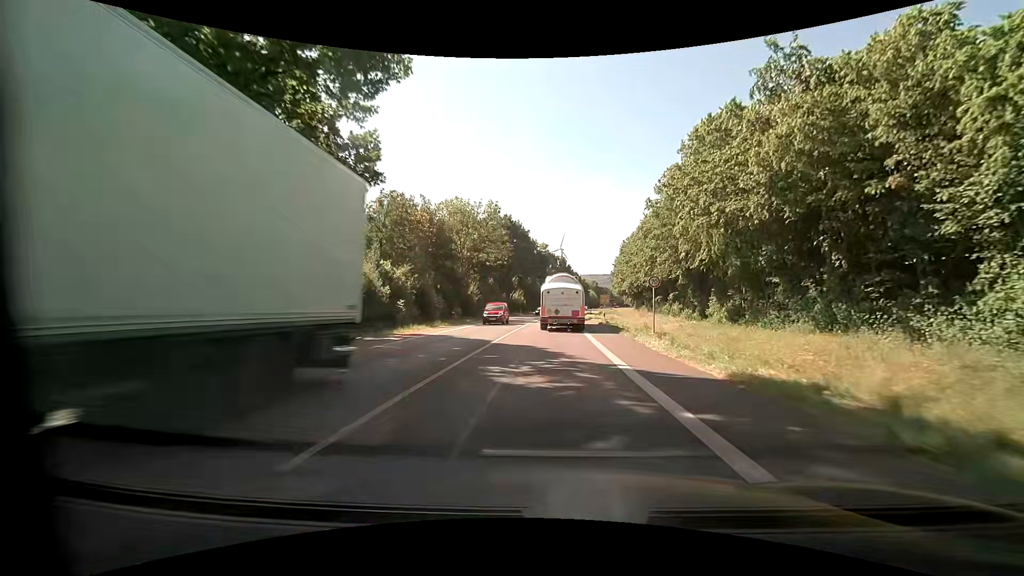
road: primary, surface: asphalt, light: Day
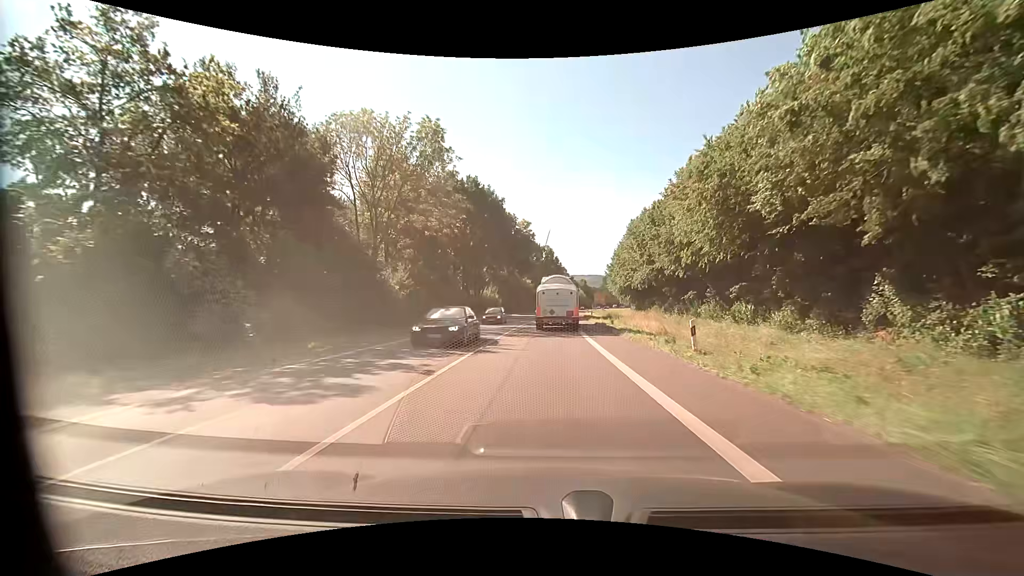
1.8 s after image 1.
(+0.3, +28.7) m; +1°
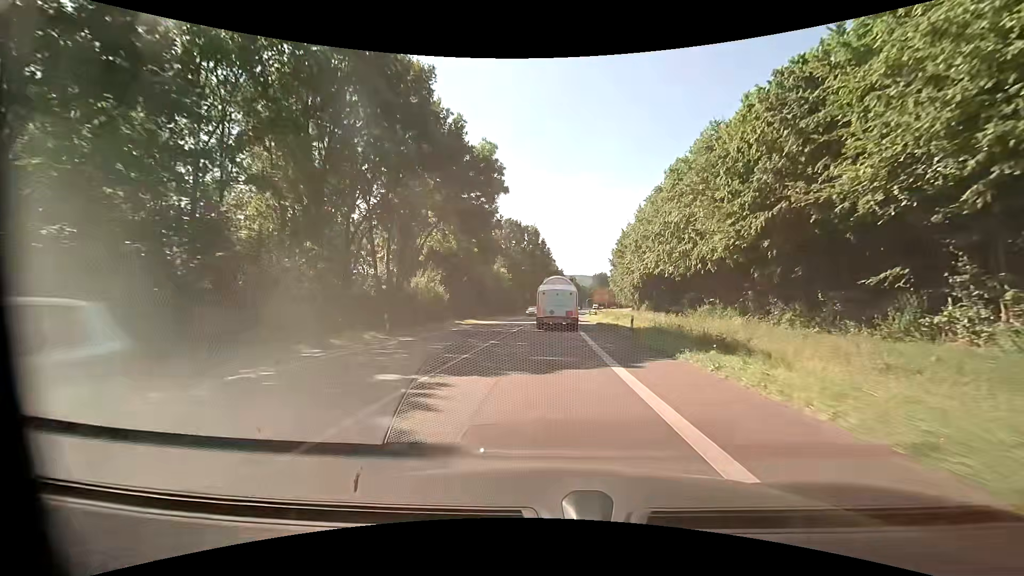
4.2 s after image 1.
(+0.6, +37.9) m; +2°
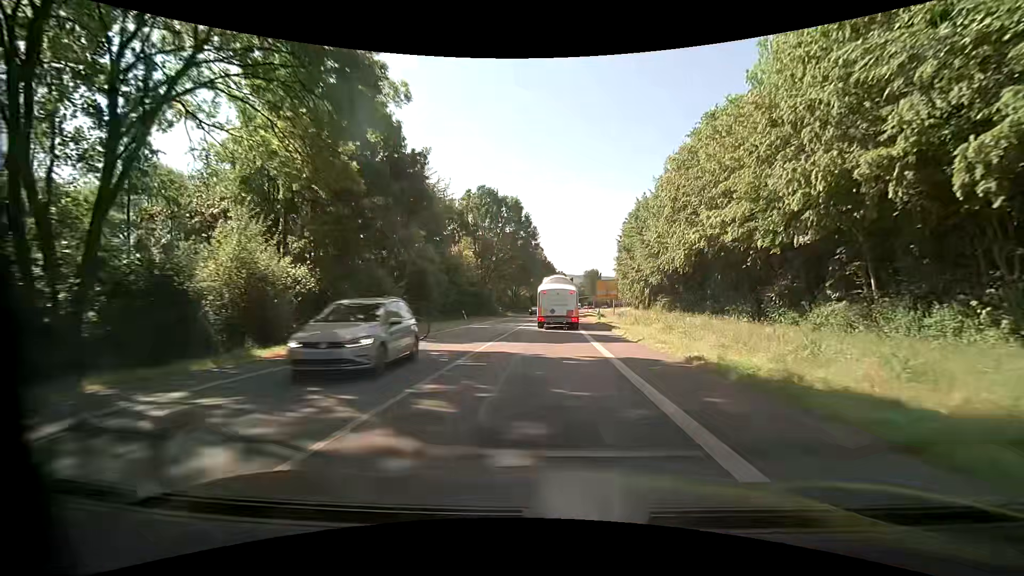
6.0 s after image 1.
(+0.4, +28.3) m; +2°
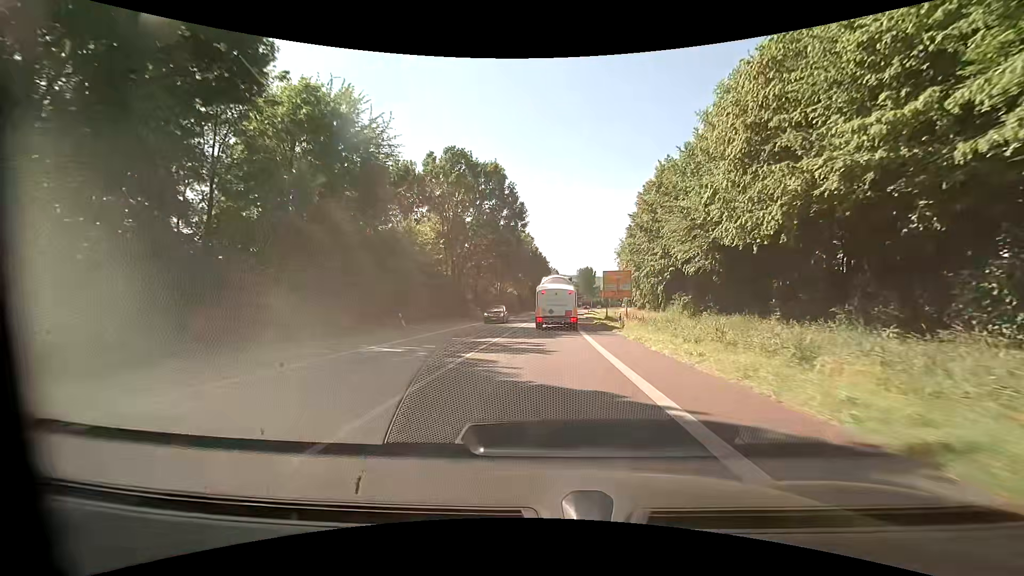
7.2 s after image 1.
(+0.1, +18.8) m; +1°
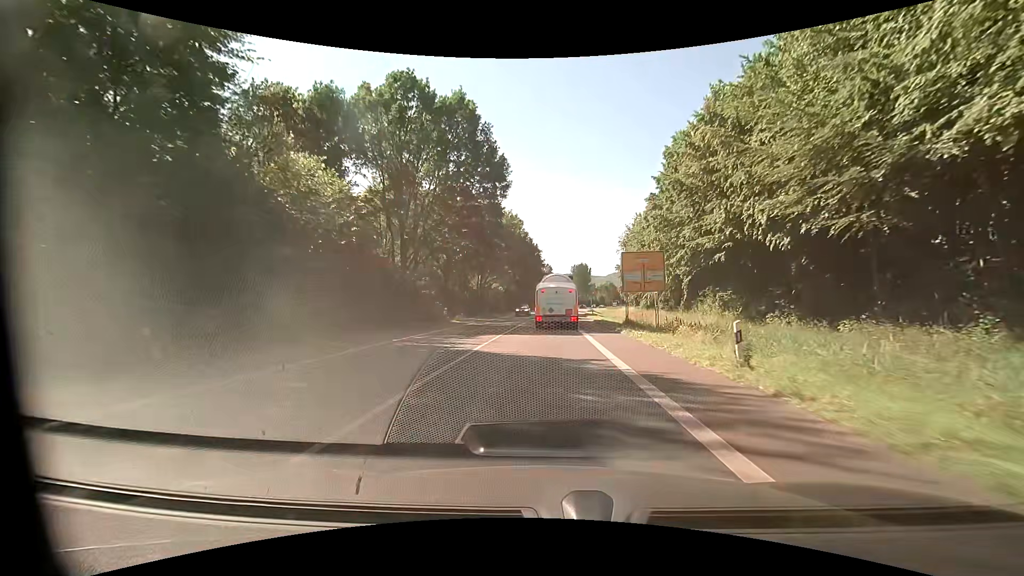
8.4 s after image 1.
(+0.2, +18.6) m; +1°
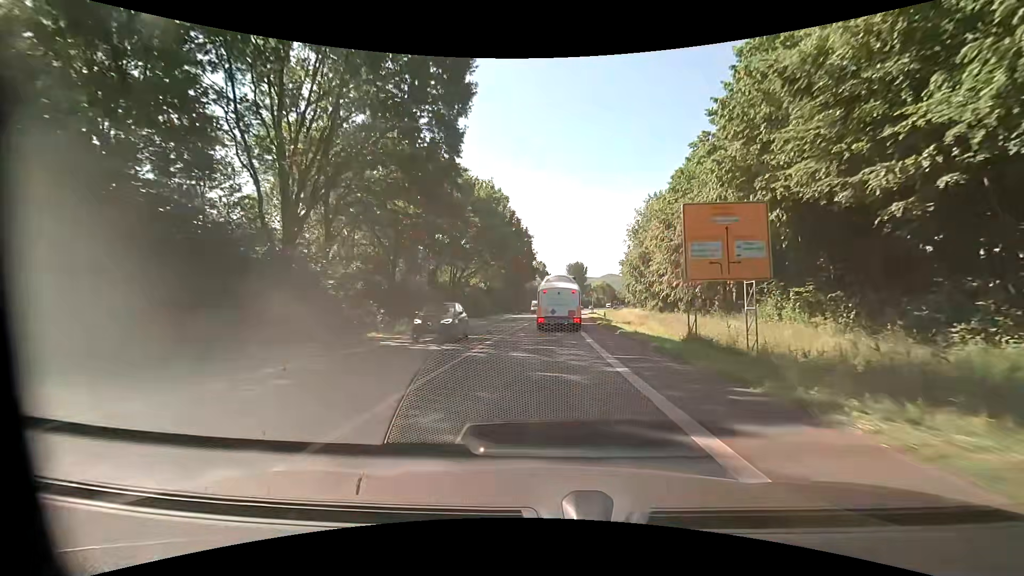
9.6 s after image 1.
(+0.2, +18.2) m; +1°
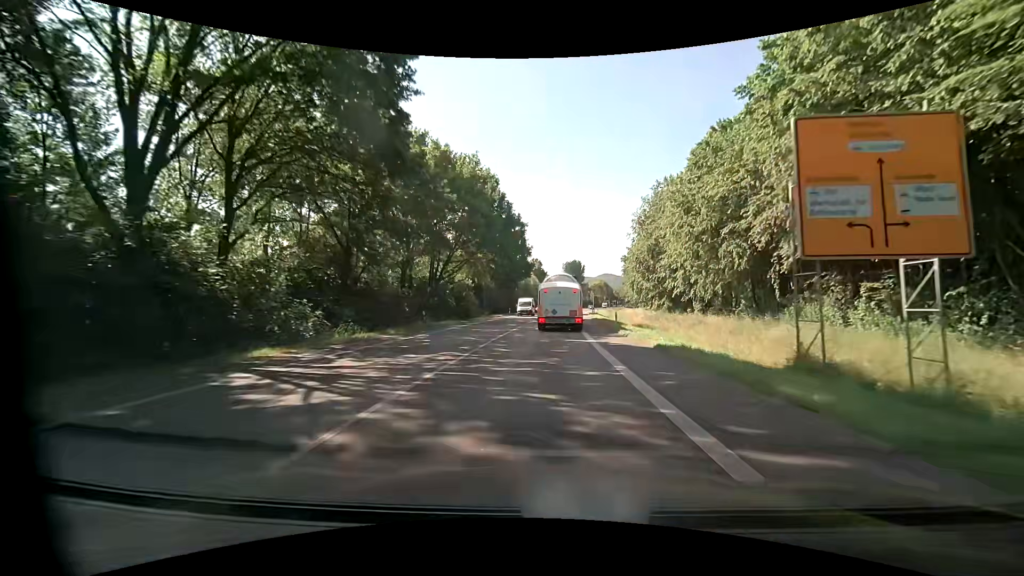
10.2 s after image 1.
(0.0, +8.9) m; +1°
(0, +10) (0, +20) (0, +30) (0, +40) (+1, +50) (+1, +60) (+2, +70) (+3, +80) (+4, +90) (+5, +100) m
